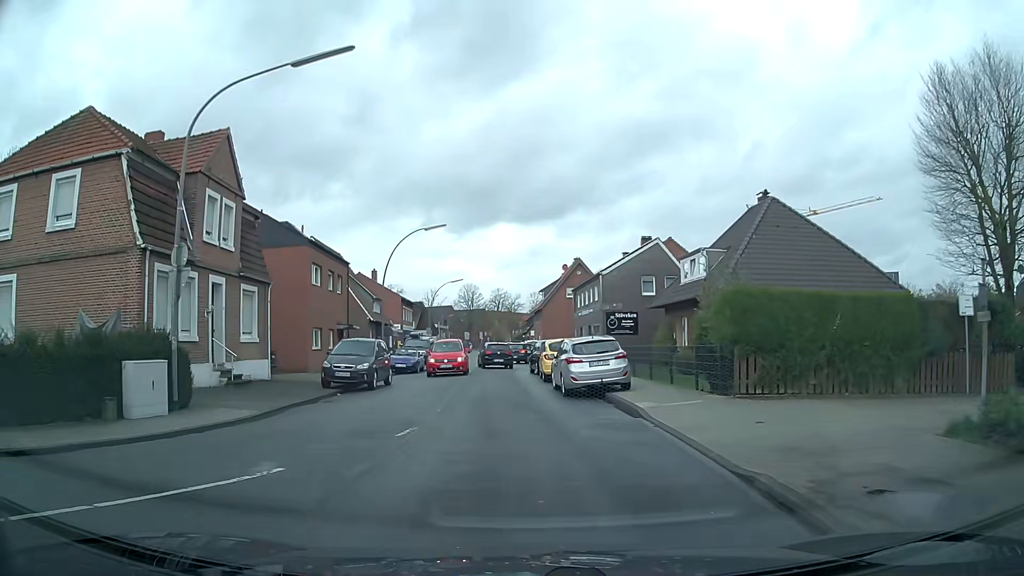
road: residential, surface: asphalt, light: Day
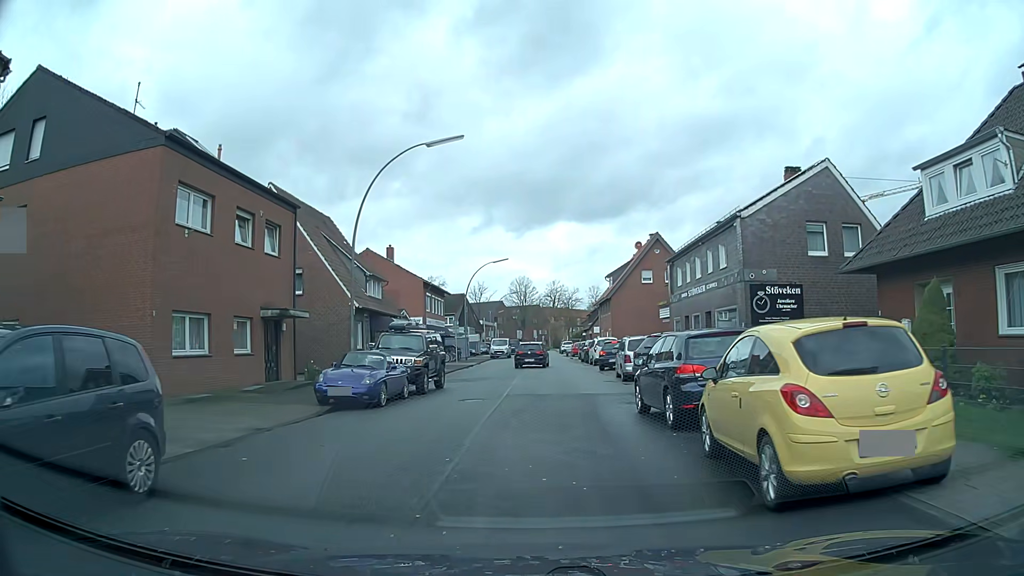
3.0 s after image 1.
(-1.1, +18.9) m; -5°
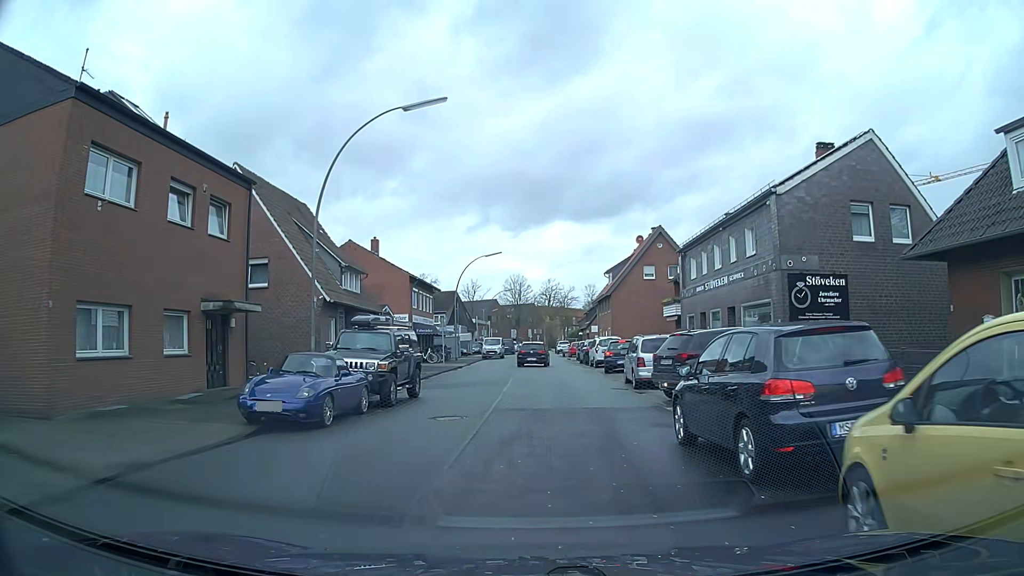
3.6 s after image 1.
(0.0, +4.1) m; 0°
(0, +10) (0, +20) (+1, +30) (+1, +40) (+1, +50) (+1, +60) (+1, +70) (+1, +80) (+1, +90) (+1, +100) m
